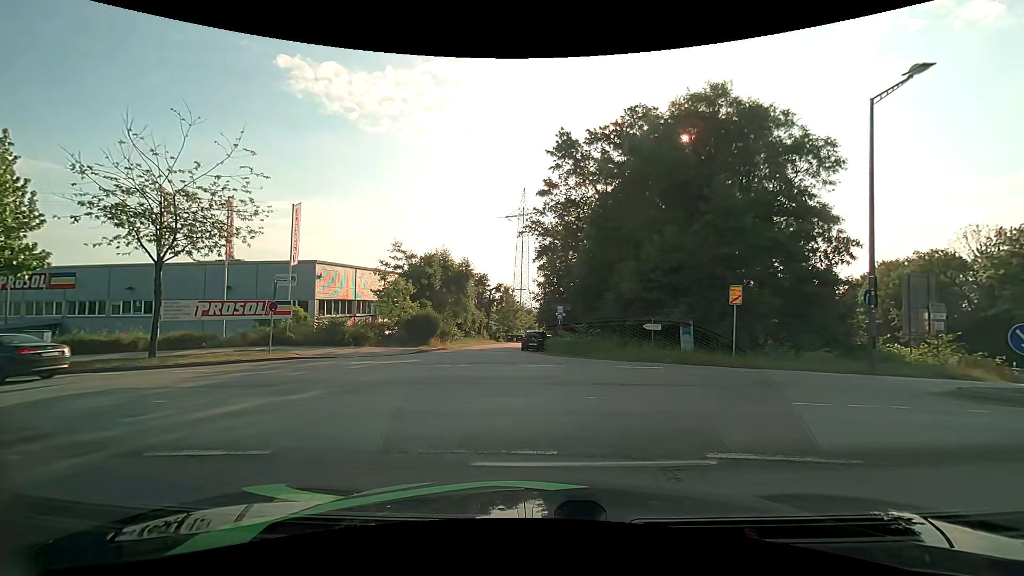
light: Day
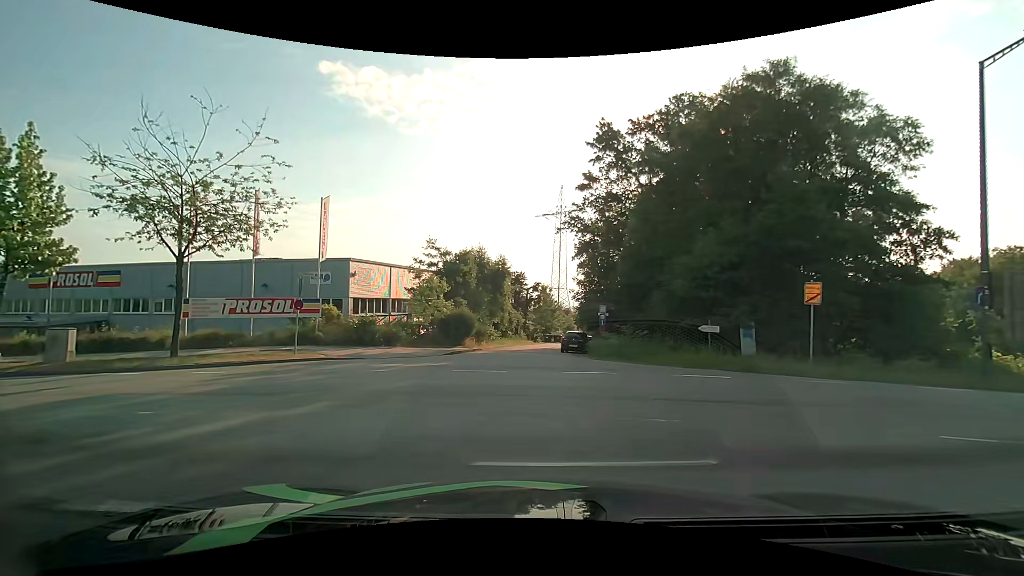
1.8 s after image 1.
(0.0, +1.8) m; -6°
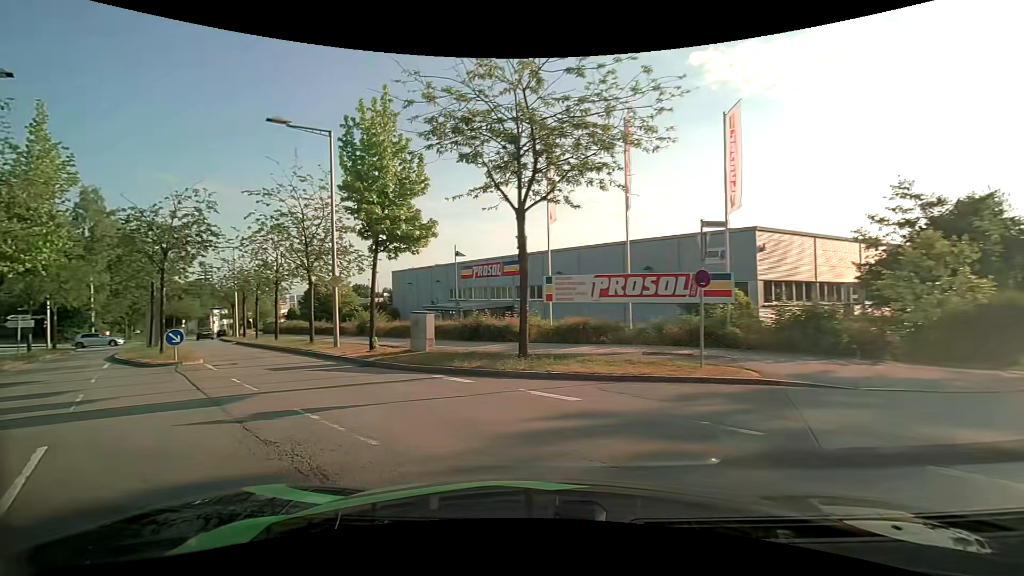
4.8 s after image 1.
(-3.2, +9.3) m; -41°
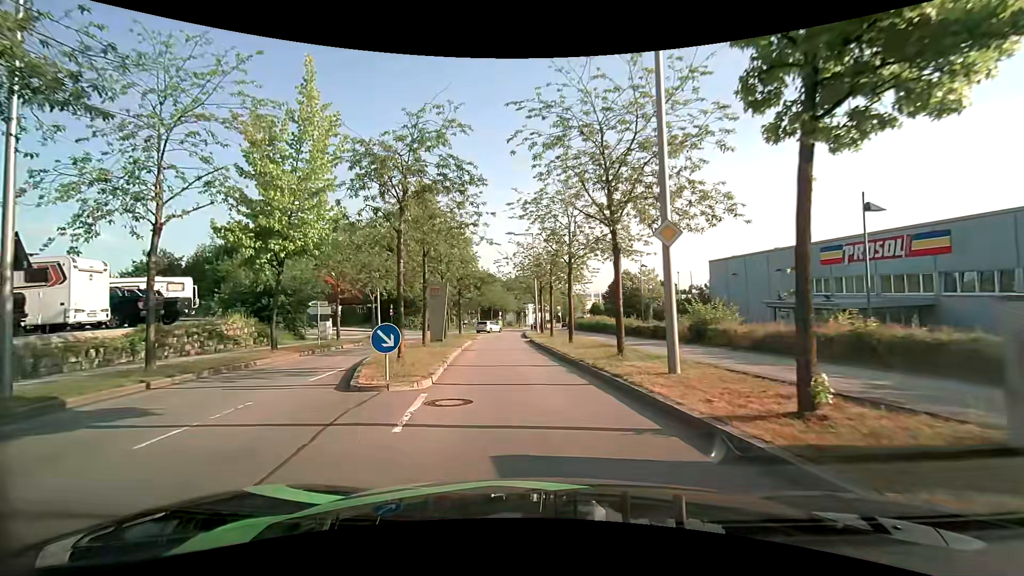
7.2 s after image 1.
(-3.9, +11.0) m; -33°
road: residential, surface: asphalt
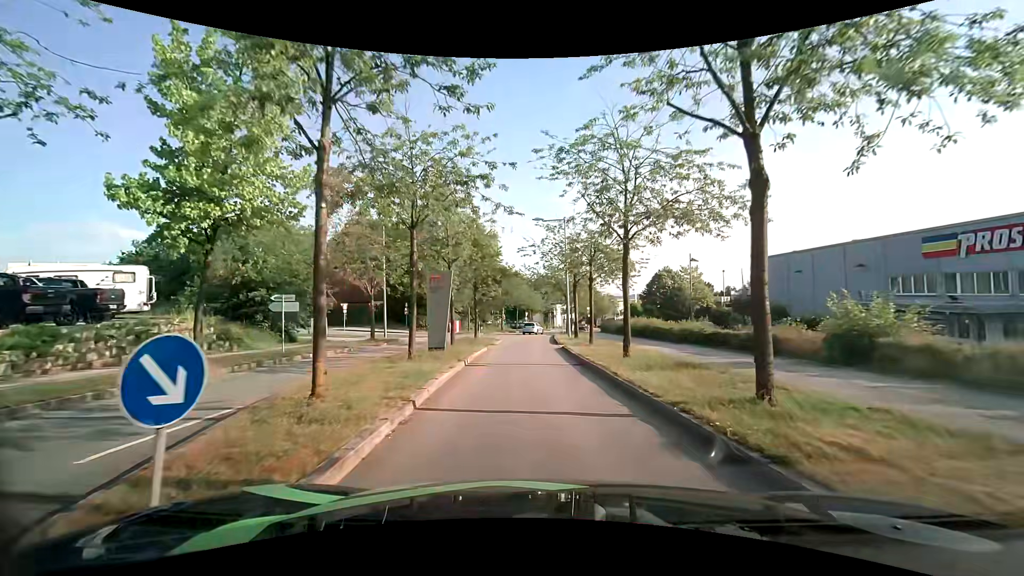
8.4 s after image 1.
(-0.3, +6.8) m; -3°
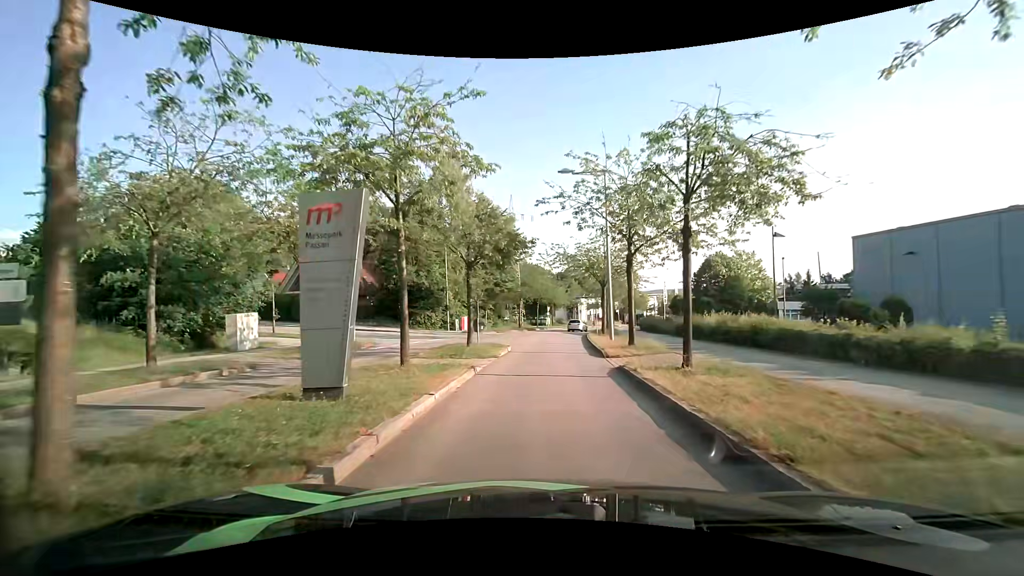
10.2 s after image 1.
(-0.2, +11.6) m; -1°
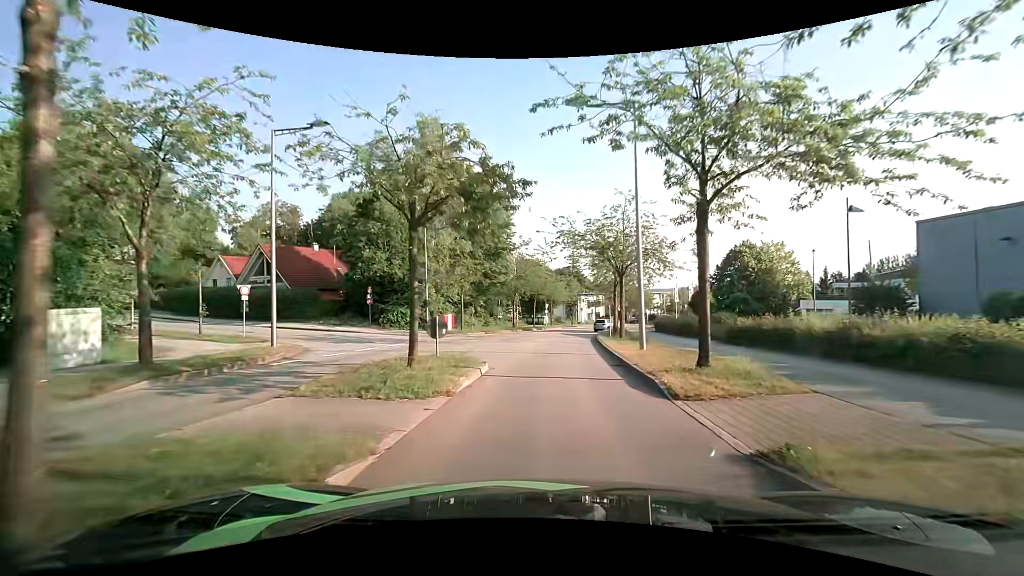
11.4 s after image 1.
(-0.1, +8.5) m; 0°
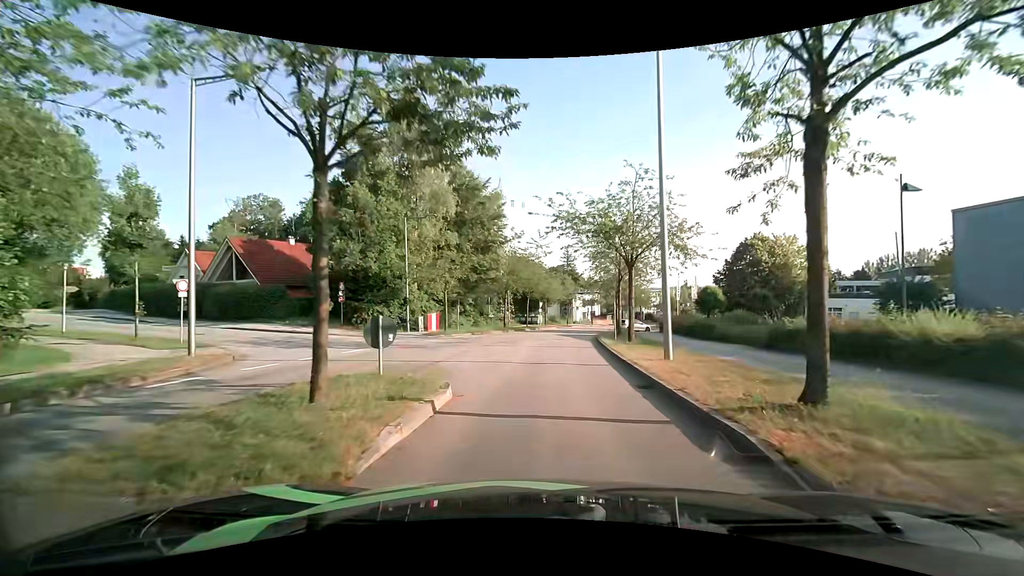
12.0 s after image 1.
(0.0, +4.4) m; 0°
